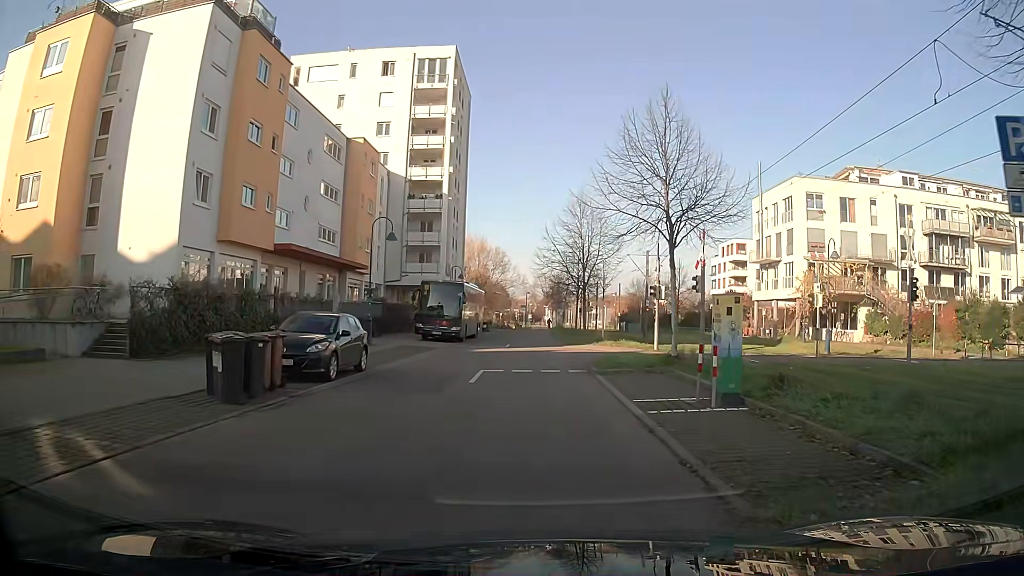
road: residential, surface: asphalt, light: Day
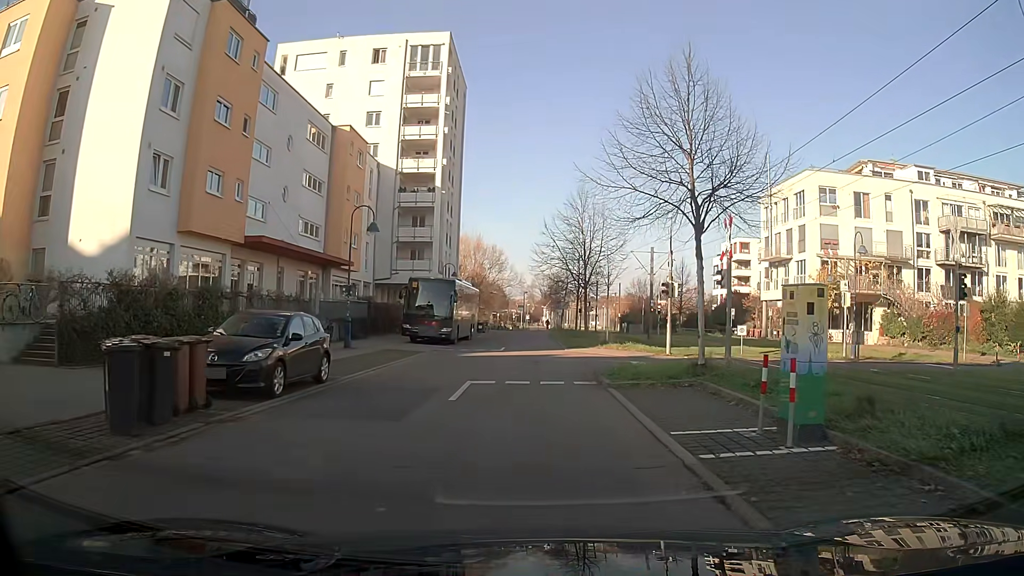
(0.0, +3.2) m; 0°
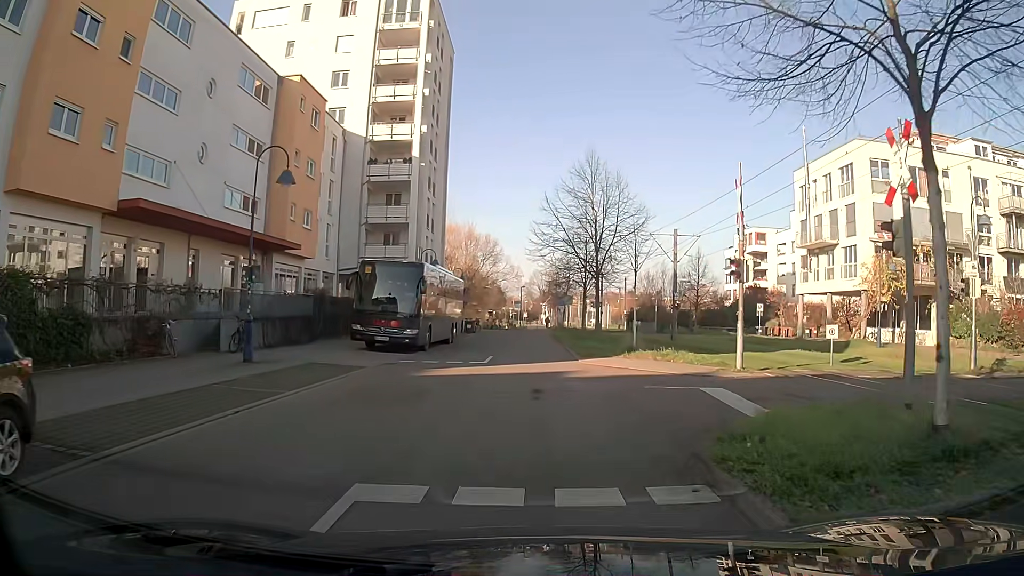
(+0.1, +9.5) m; 0°
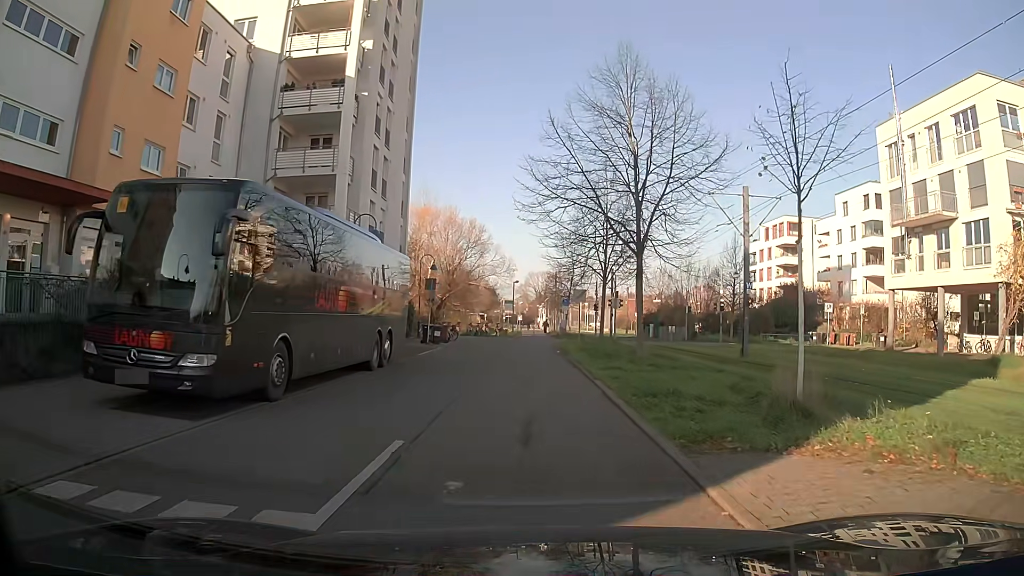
(0.0, +15.7) m; 0°
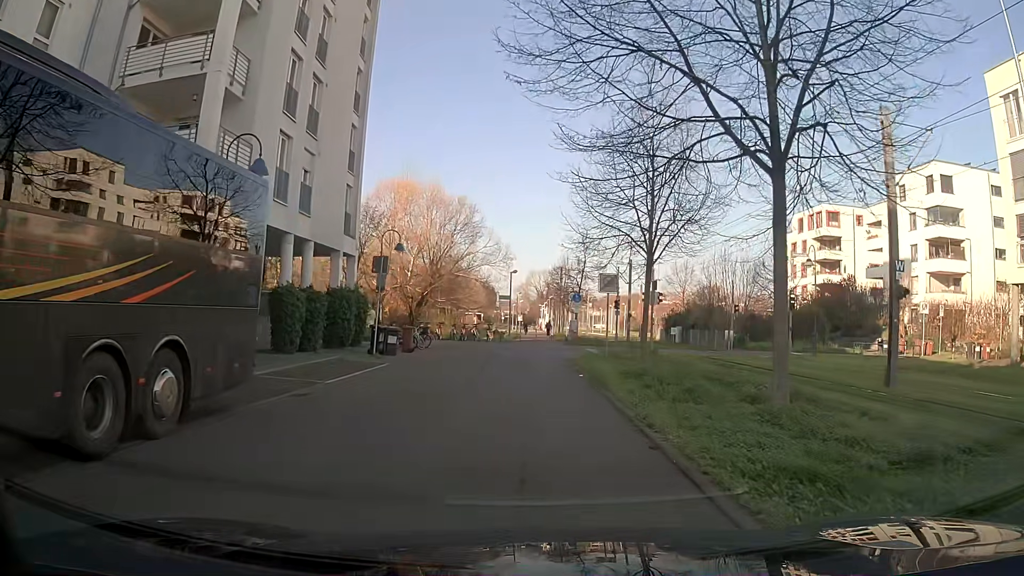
(0.0, +12.4) m; 0°
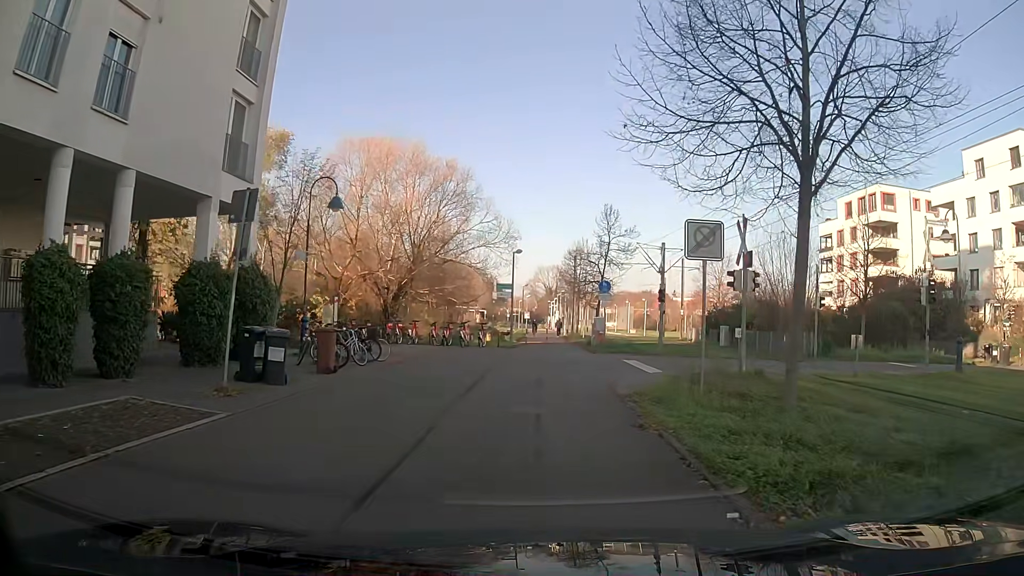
(0.0, +12.1) m; 0°
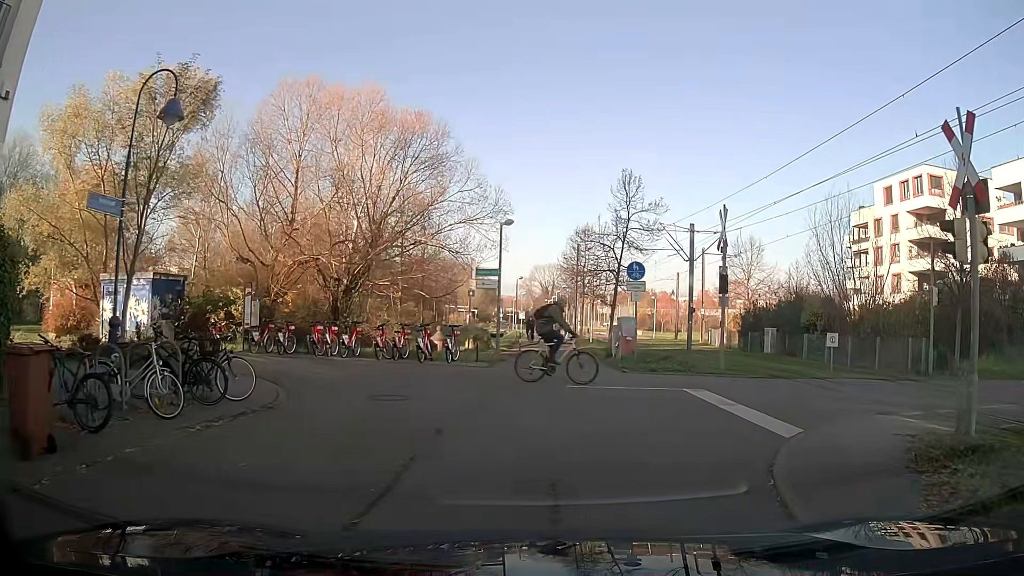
(0.0, +10.2) m; 0°
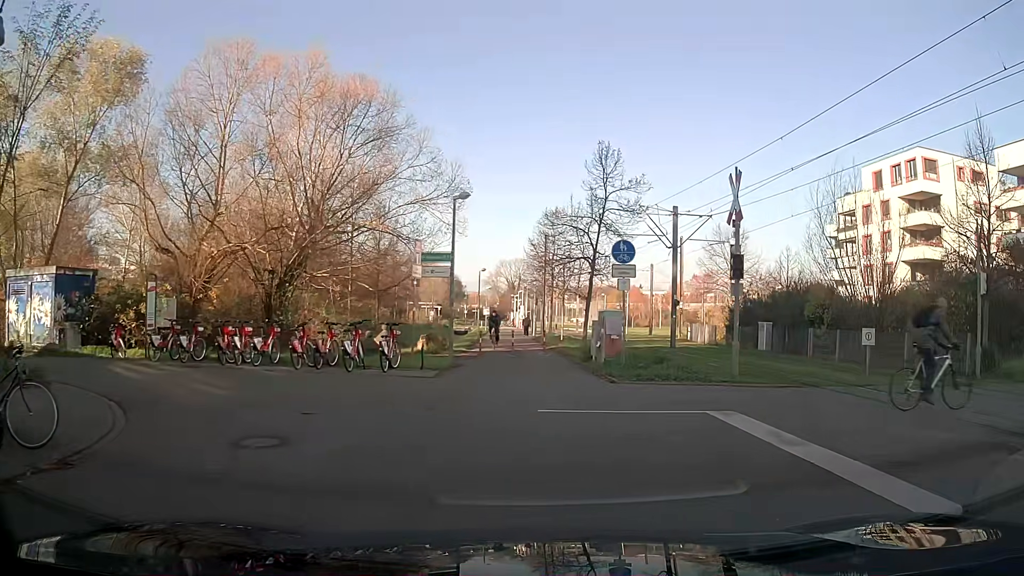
(+0.1, +4.4) m; +6°
(+4, +8) (+14, +10) (+24, +11) (+34, +11) (+44, +11) (+54, +11) (+64, +11) (+74, +11) (+84, +11) (+94, +11) m
